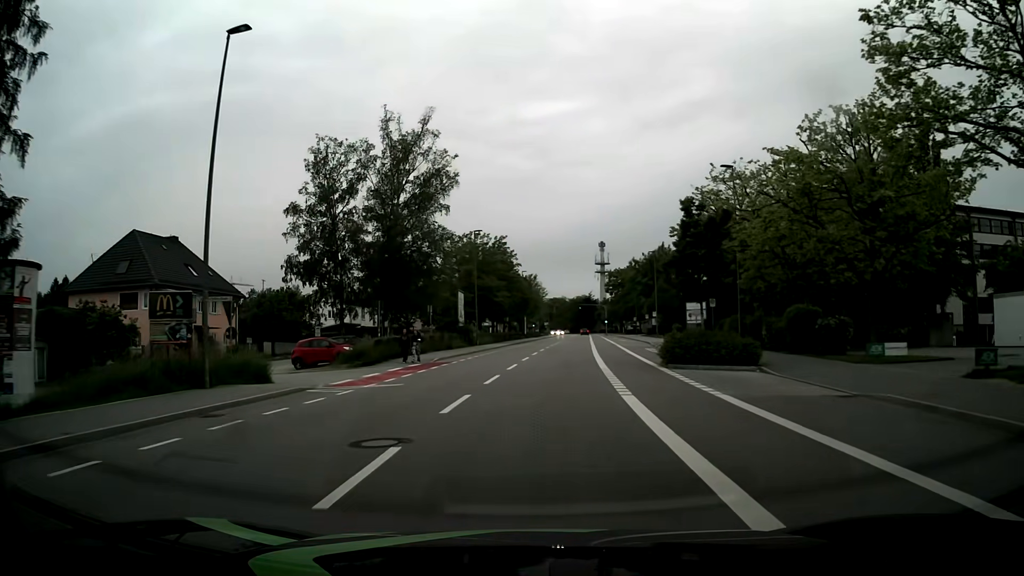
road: tertiary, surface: asphalt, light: Day
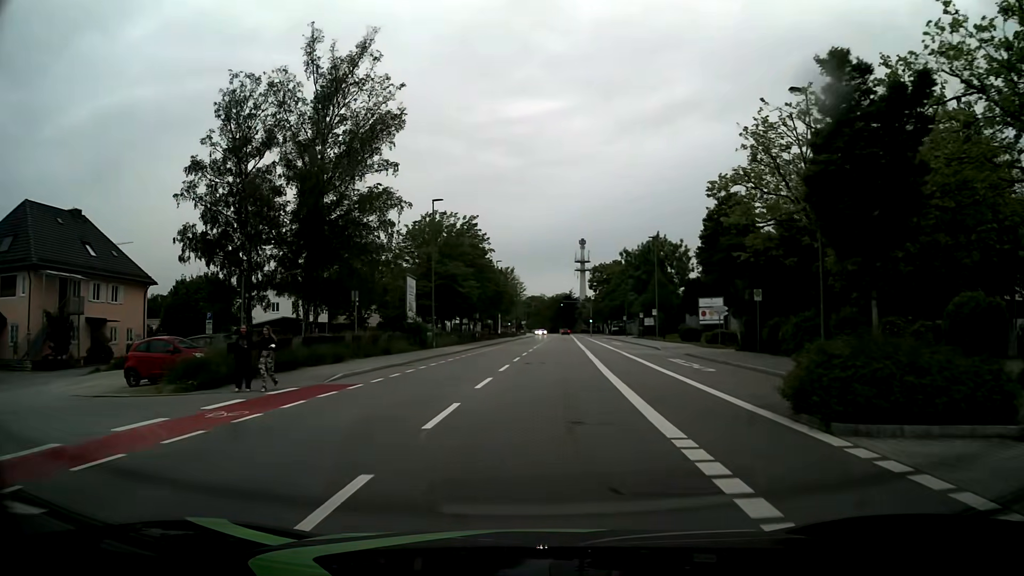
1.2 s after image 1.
(+0.2, +13.9) m; +1°
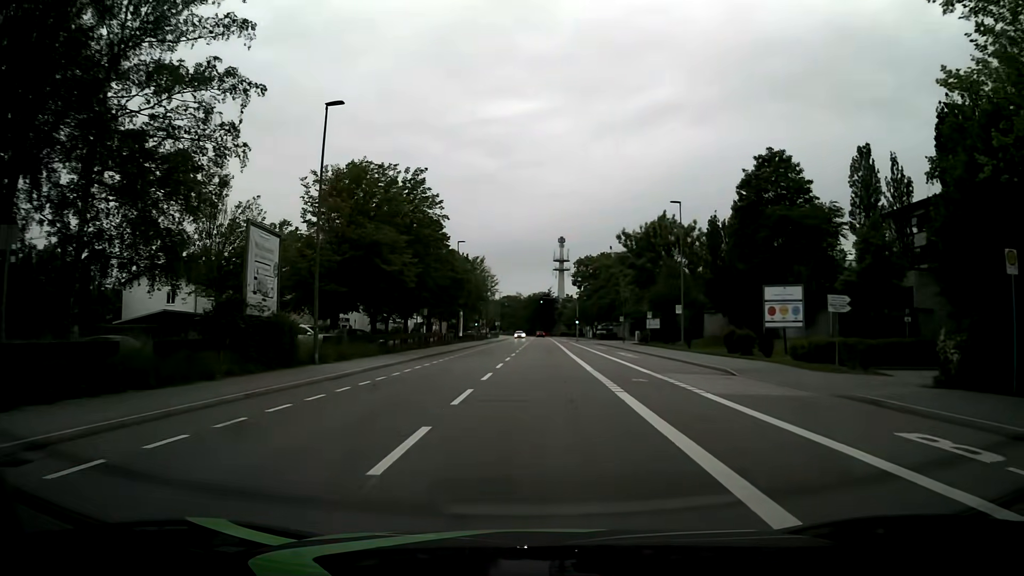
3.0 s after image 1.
(+0.5, +21.0) m; +2°
(0, +10) (0, +20) (0, +30) (0, +40) (+1, +50) (+1, +60) (+1, +70) (+1, +80) (+1, +90) (+1, +100) m
